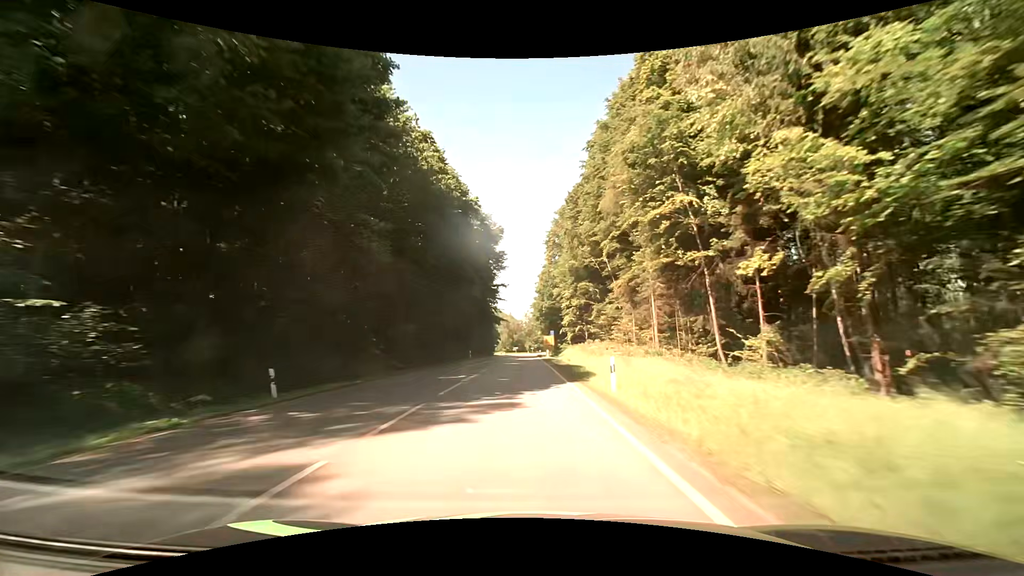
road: secondary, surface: asphalt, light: Day
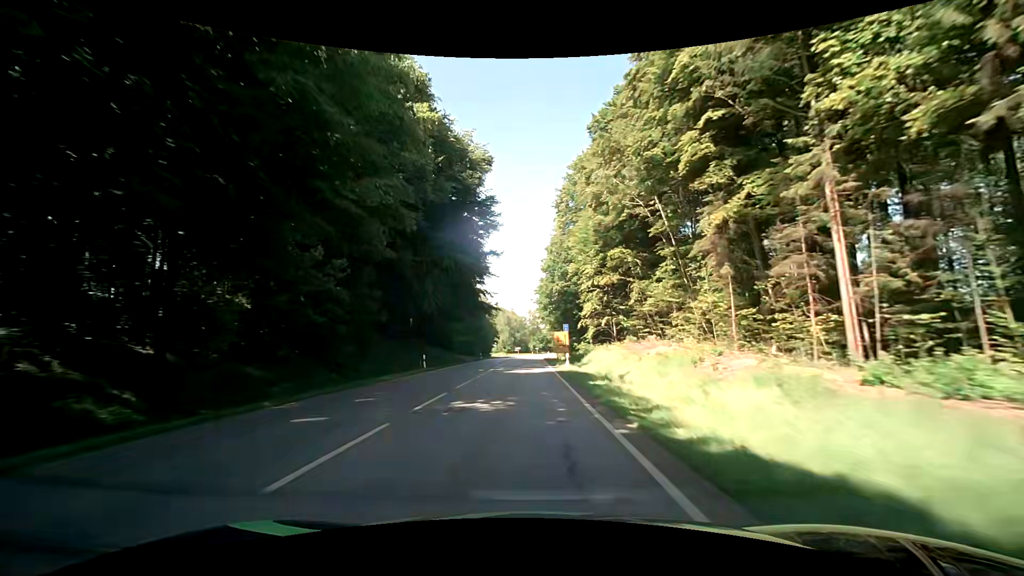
(-0.3, +27.4) m; -1°
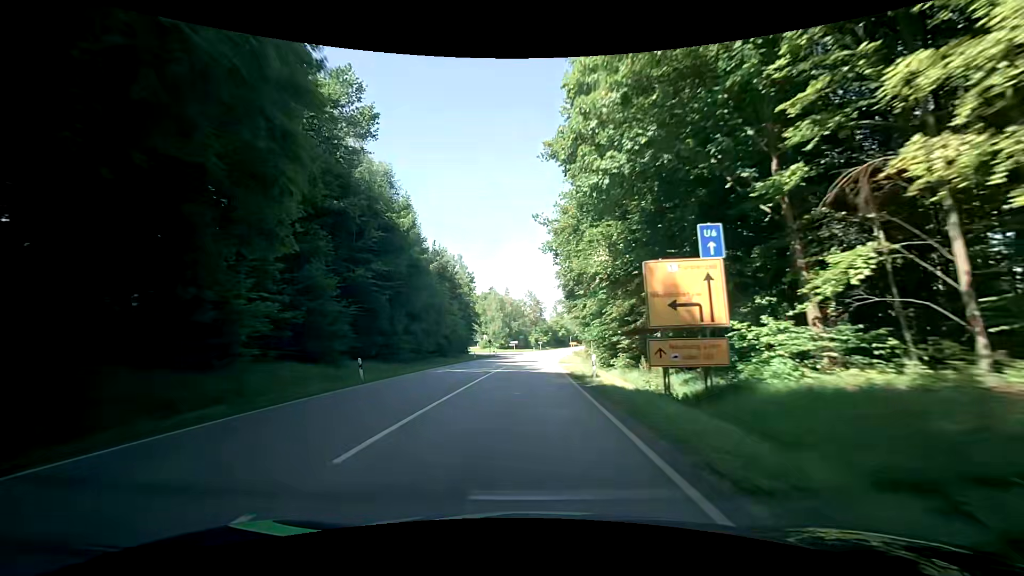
(-0.2, +52.7) m; 0°
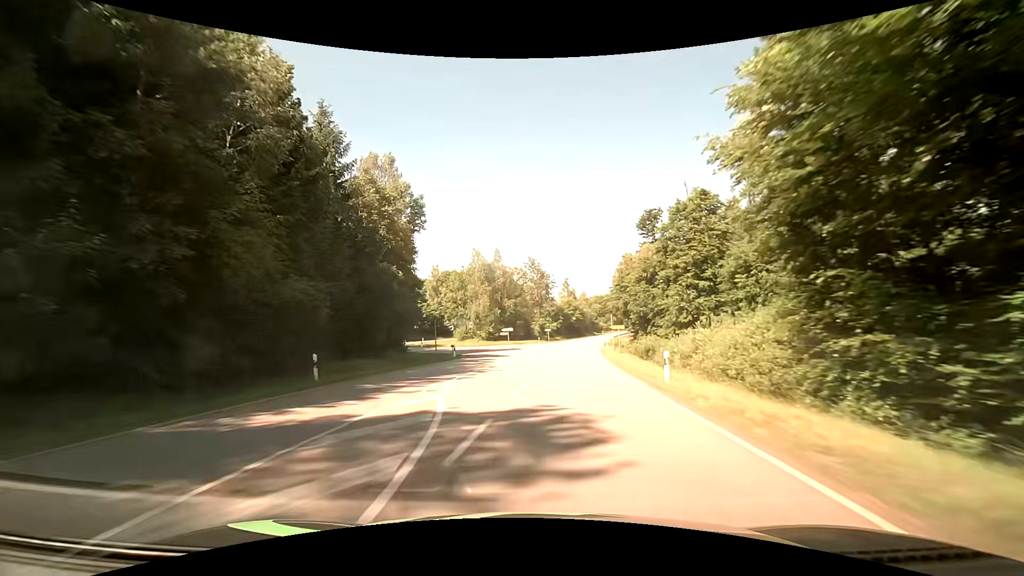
(-0.2, +49.0) m; -1°
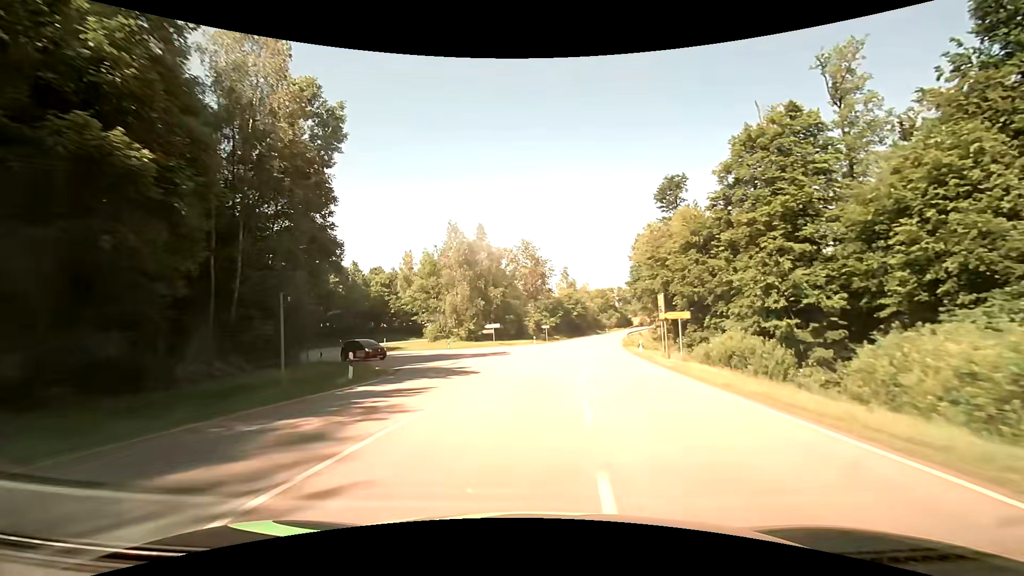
(0.0, +21.3) m; +1°
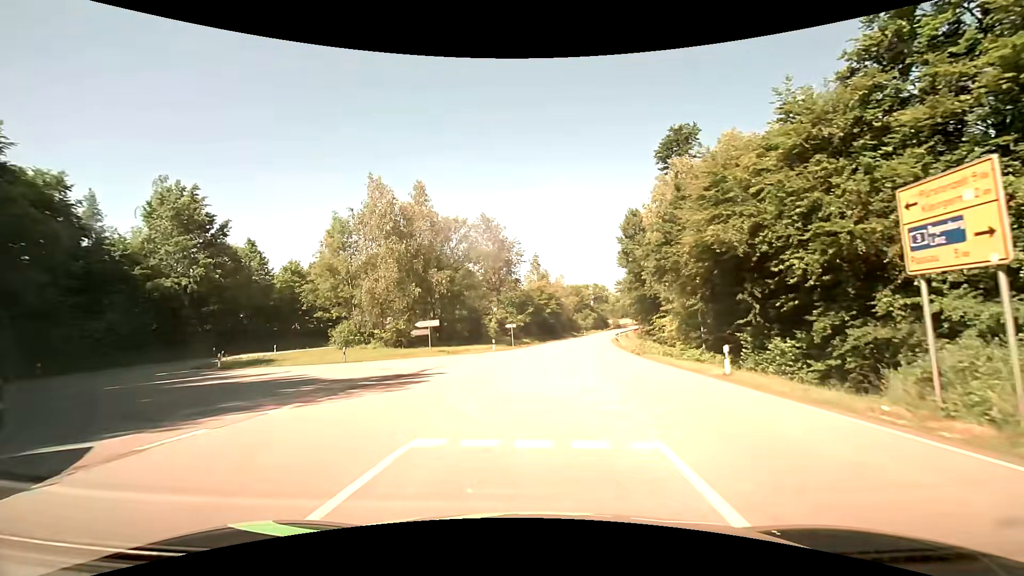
(+0.5, +22.0) m; +4°
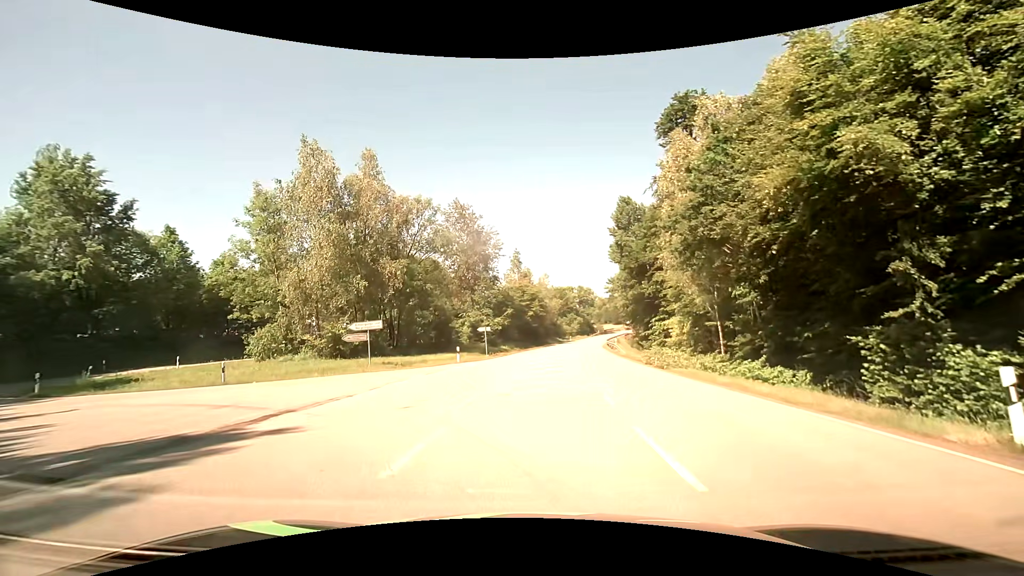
(+0.2, +10.3) m; +1°
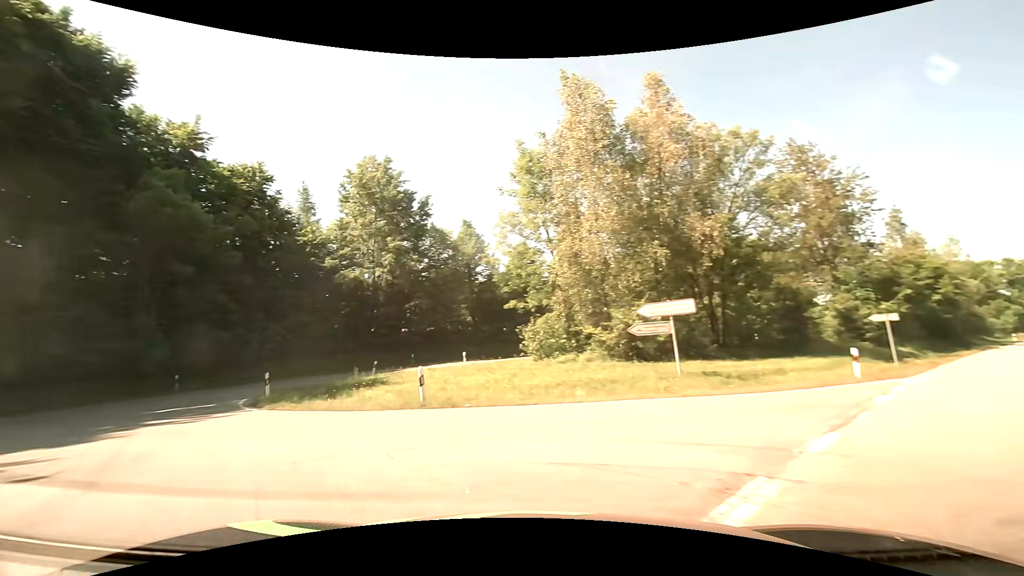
(-2.4, +13.1) m; -34°
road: tertiary
(-4, +9) (-11, +16) (-14, +26) (-12, +35) (-4, +41) (+5, +47) (+13, +51) (+22, +56) (+31, +61) (+38, +68) m
